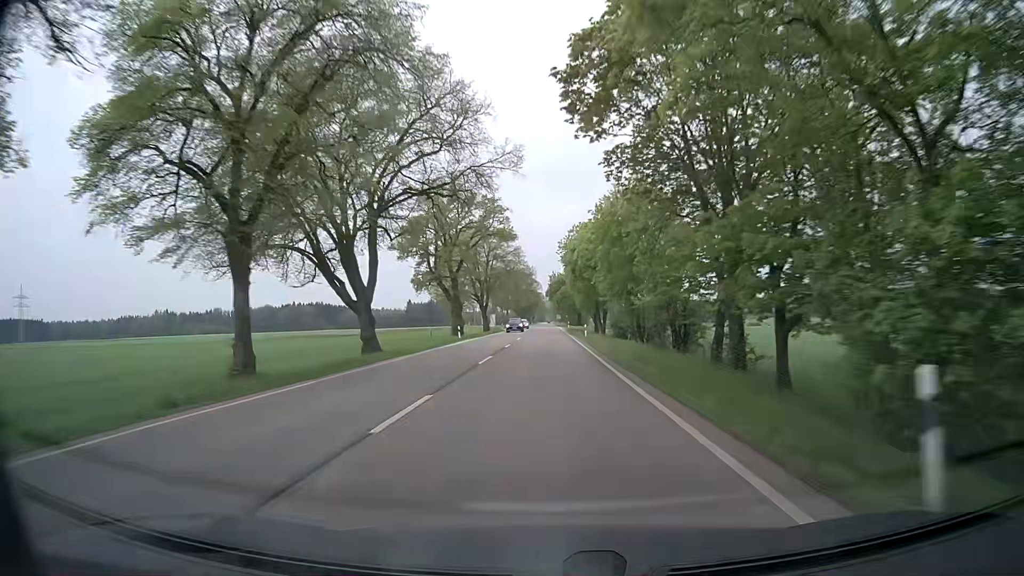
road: secondary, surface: asphalt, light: Day
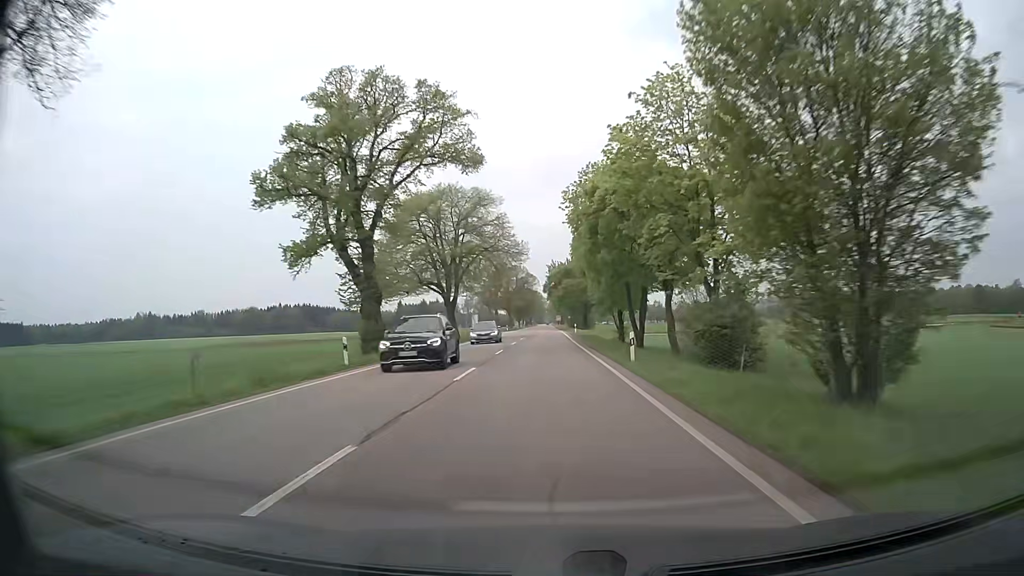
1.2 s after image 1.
(0.0, +29.5) m; 0°
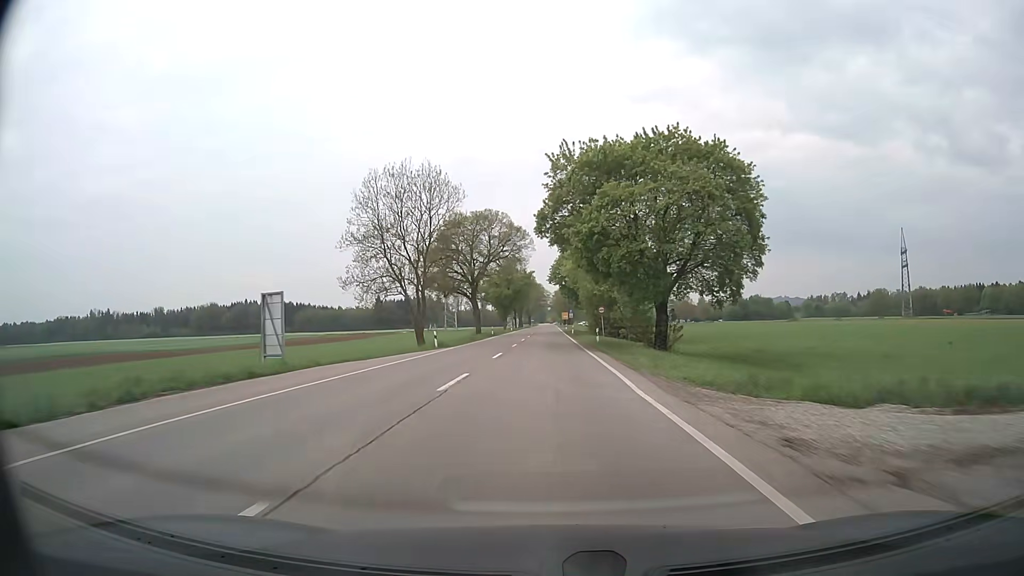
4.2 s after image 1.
(0.0, +75.3) m; 0°
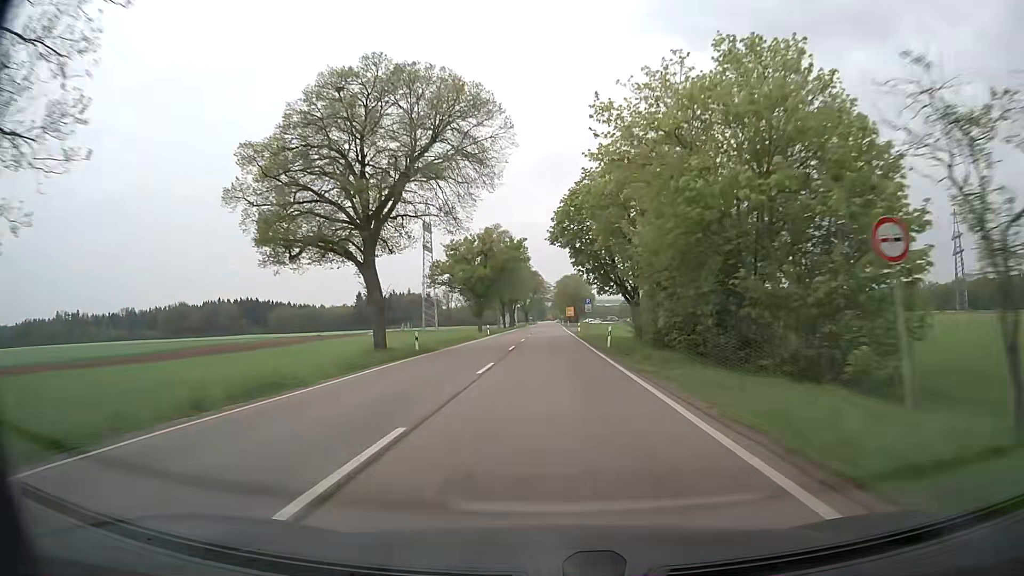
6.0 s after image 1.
(0.0, +45.6) m; 0°
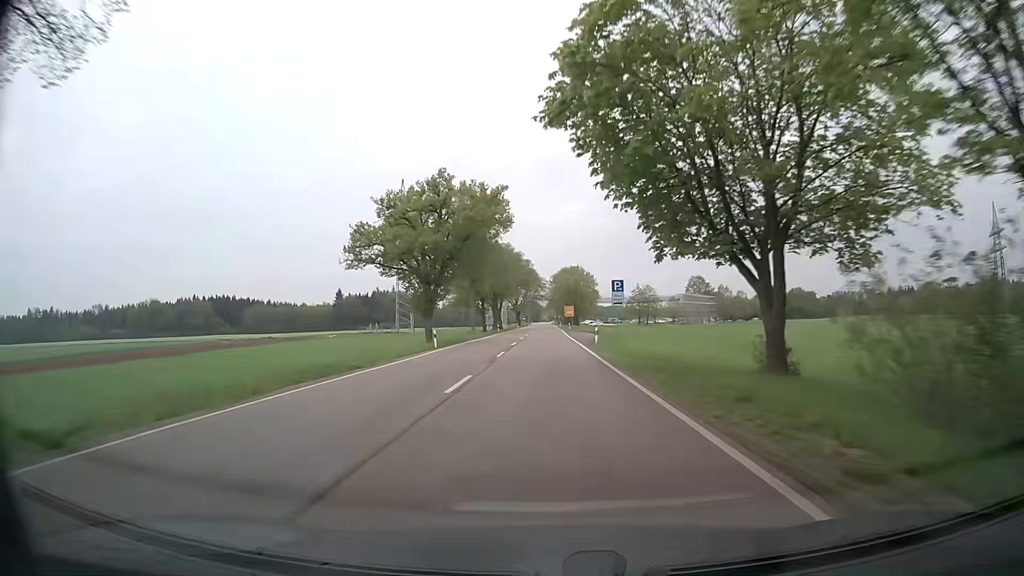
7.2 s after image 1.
(+0.1, +30.4) m; +1°
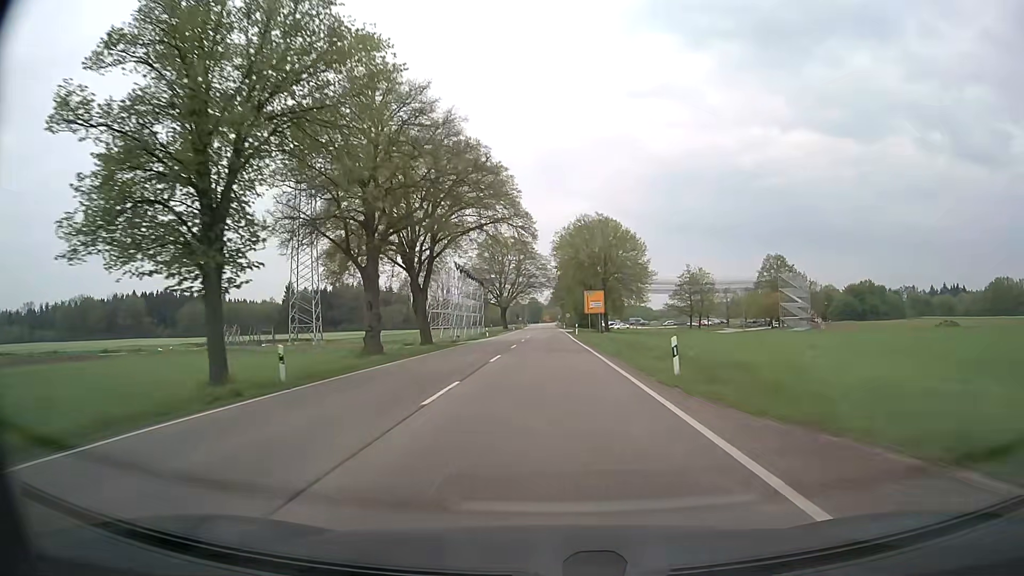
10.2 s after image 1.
(-0.7, +75.1) m; -1°
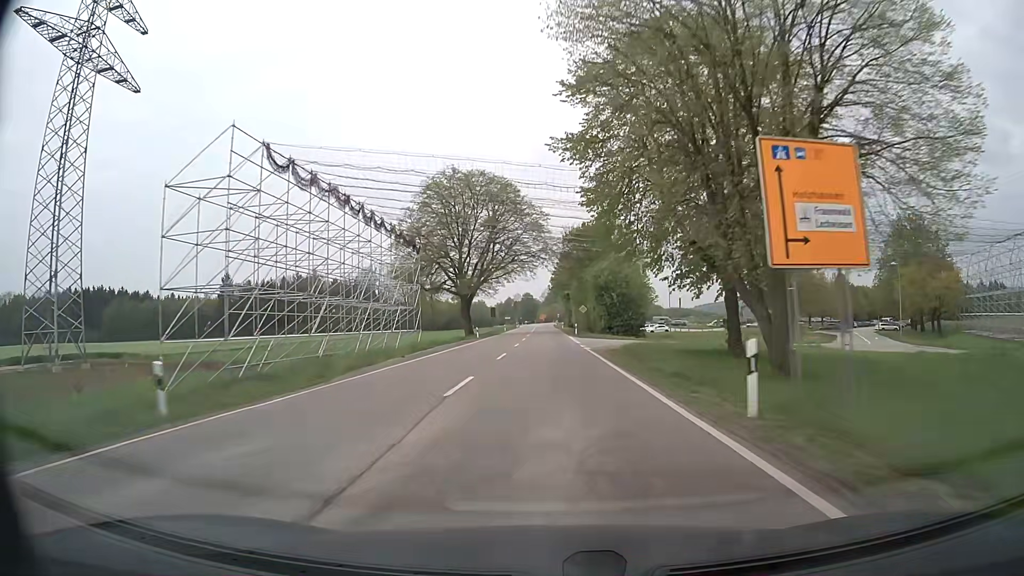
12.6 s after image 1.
(+0.1, +58.9) m; 0°
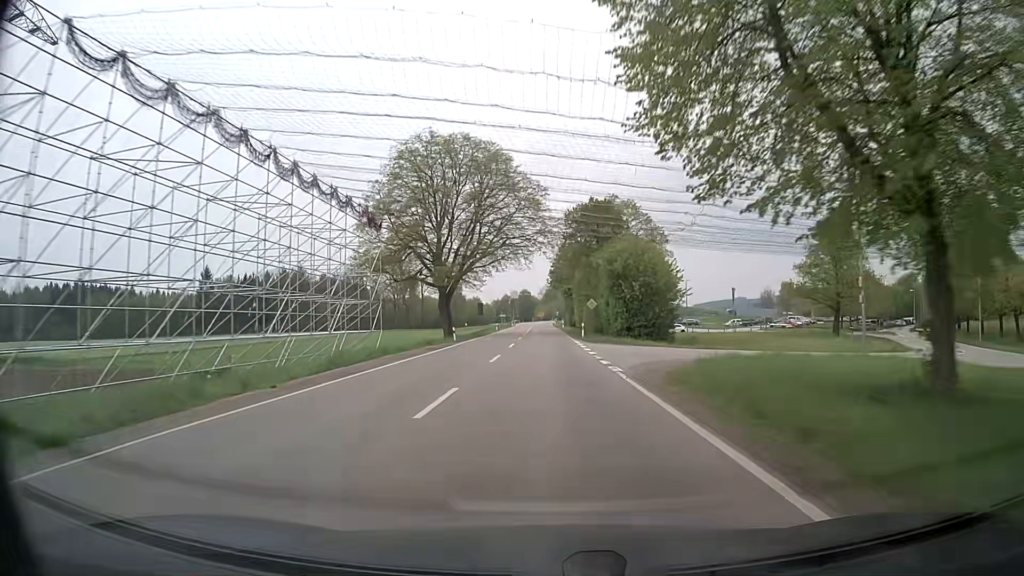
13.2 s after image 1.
(0.0, +14.6) m; 0°
(0, +10) (0, +20) (0, +30) (0, +40) (0, +50) (0, +60) (0, +70) (0, +80) (0, +90) (0, +100) m
